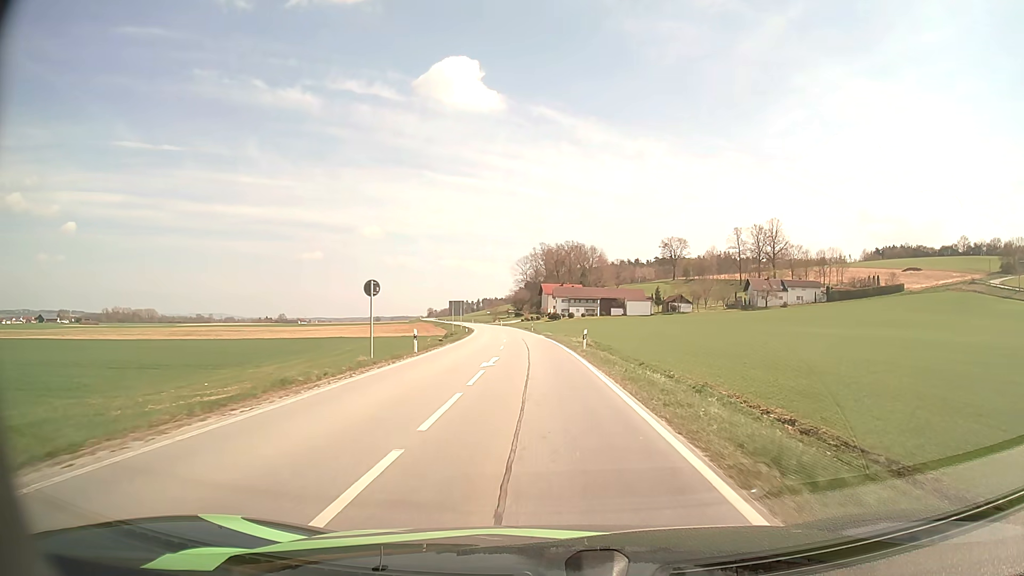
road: secondary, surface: asphalt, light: Day
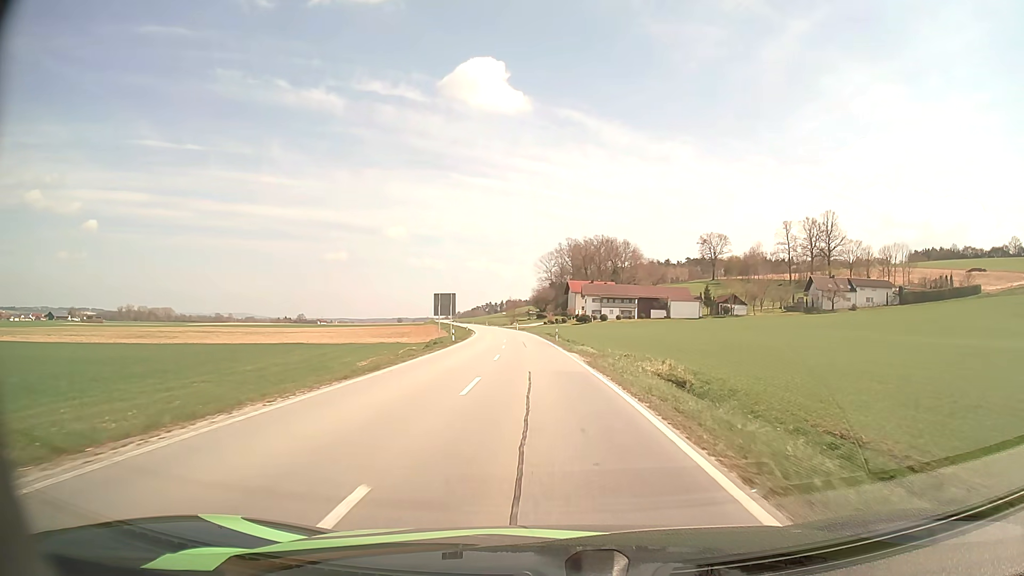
(-0.6, +29.4) m; -2°
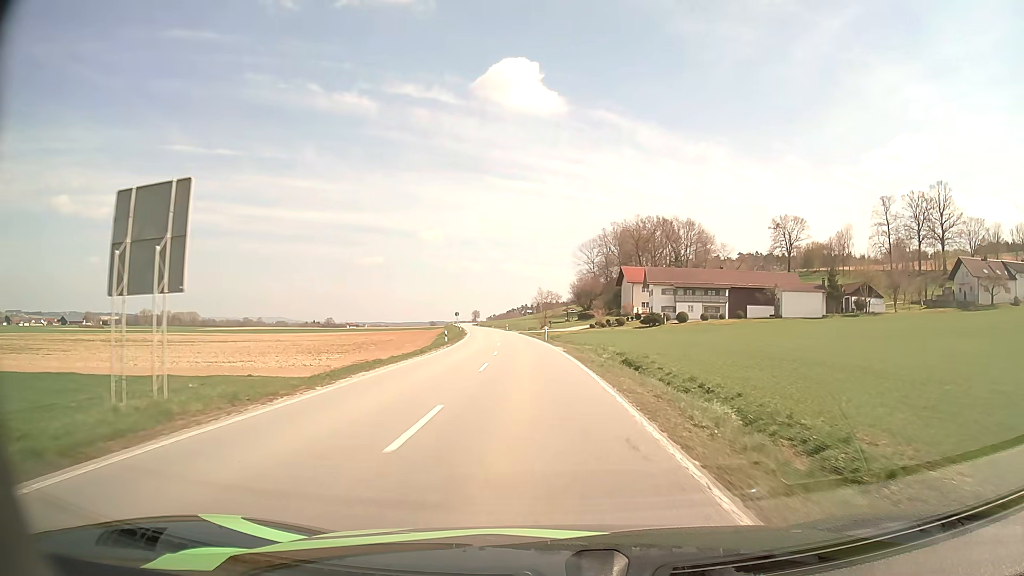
(-1.4, +50.6) m; -3°
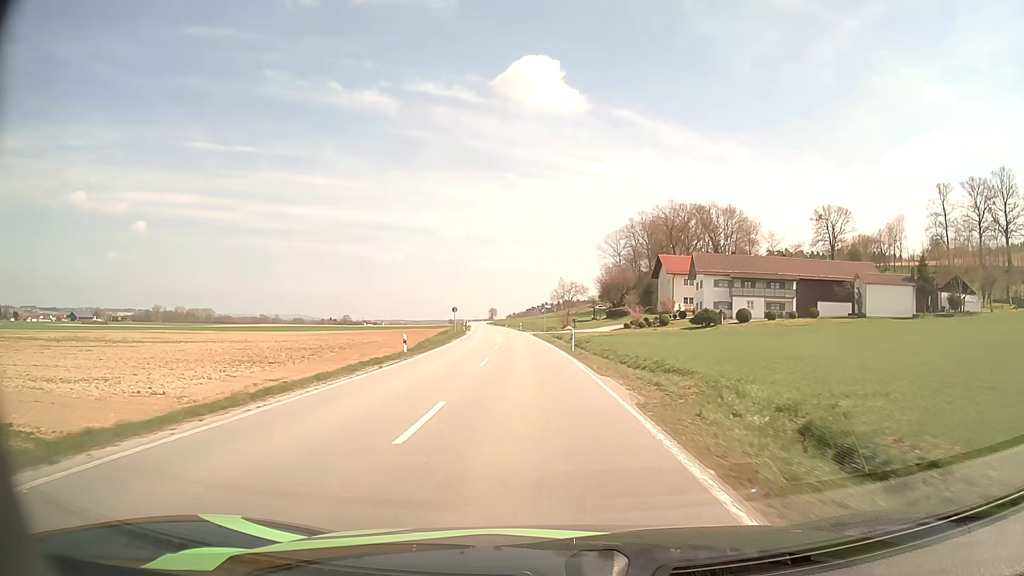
(-0.3, +21.1) m; -2°
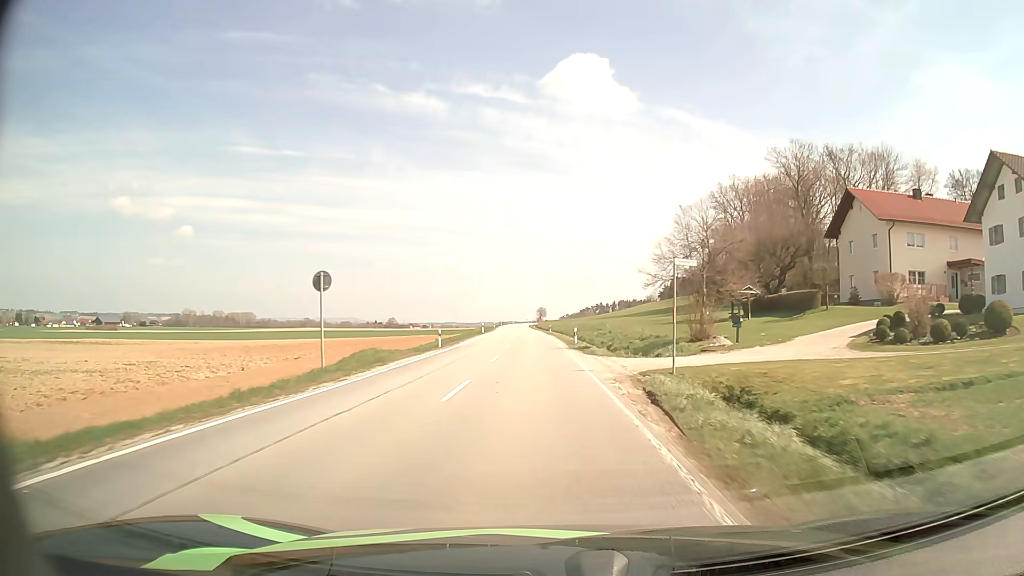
(-2.1, +55.0) m; -4°
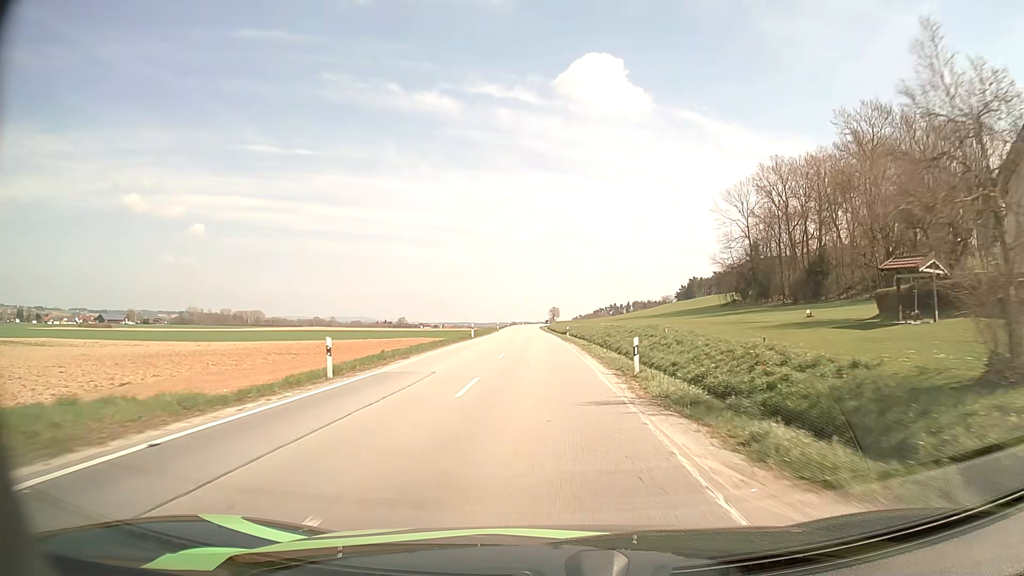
(-0.3, +22.2) m; -1°
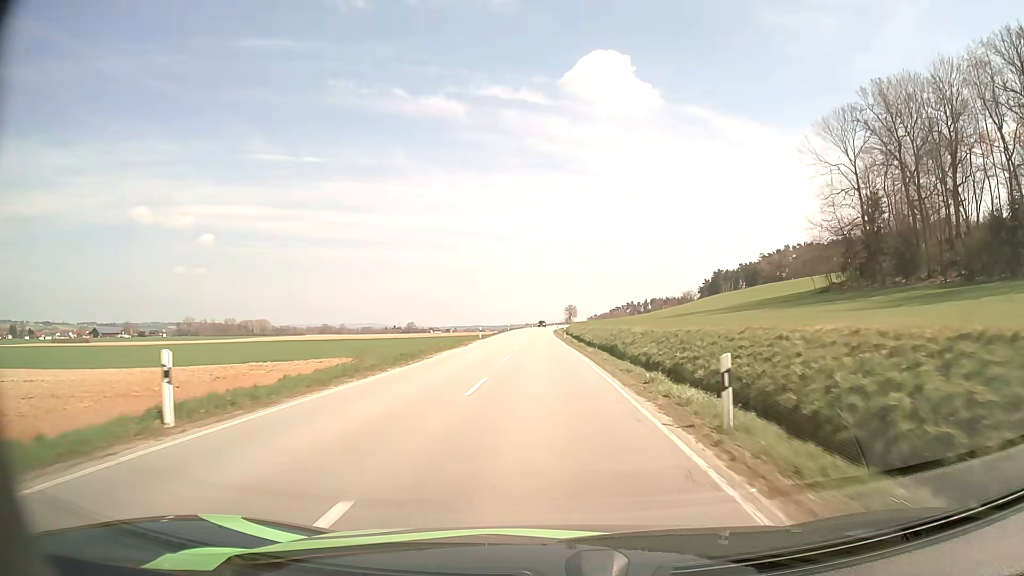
(-0.5, +45.7) m; -1°
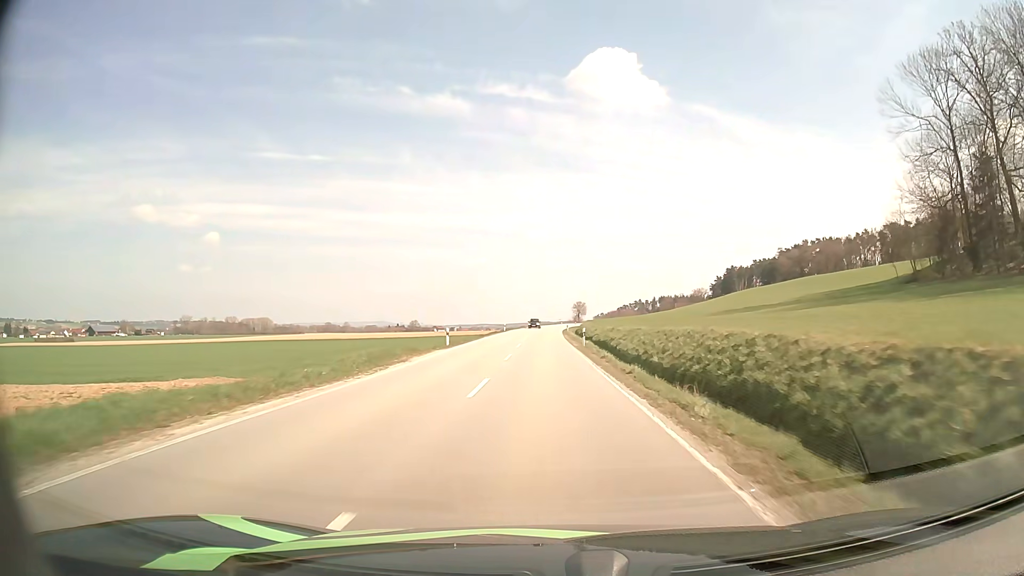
(-0.2, +23.2) m; -1°
(0, +10) (0, +20) (0, +30) (0, +40) (0, +50) (0, +60) (0, +70) (0, +80) (0, +90) (0, +100) m
